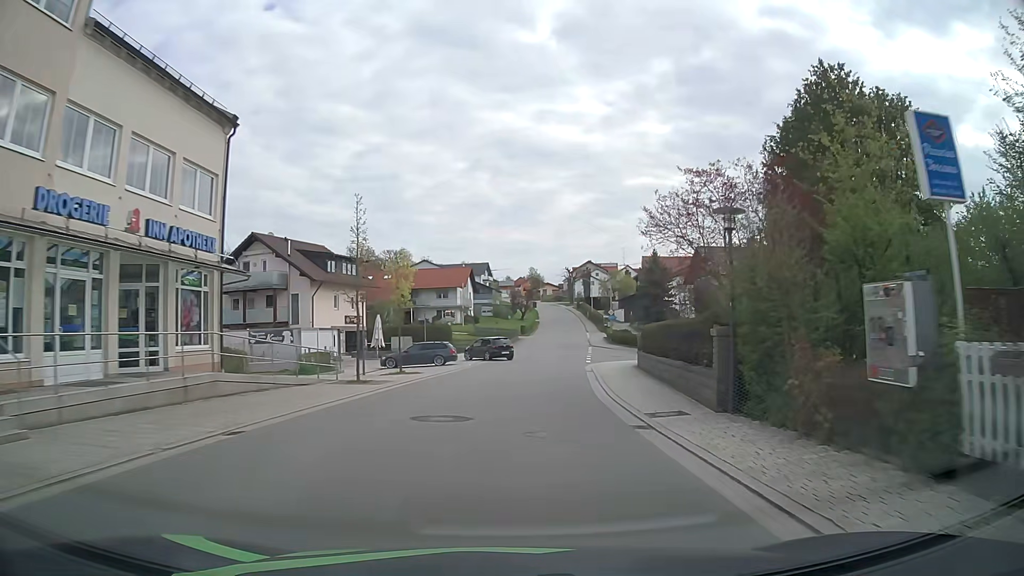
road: tertiary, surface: asphalt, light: Day
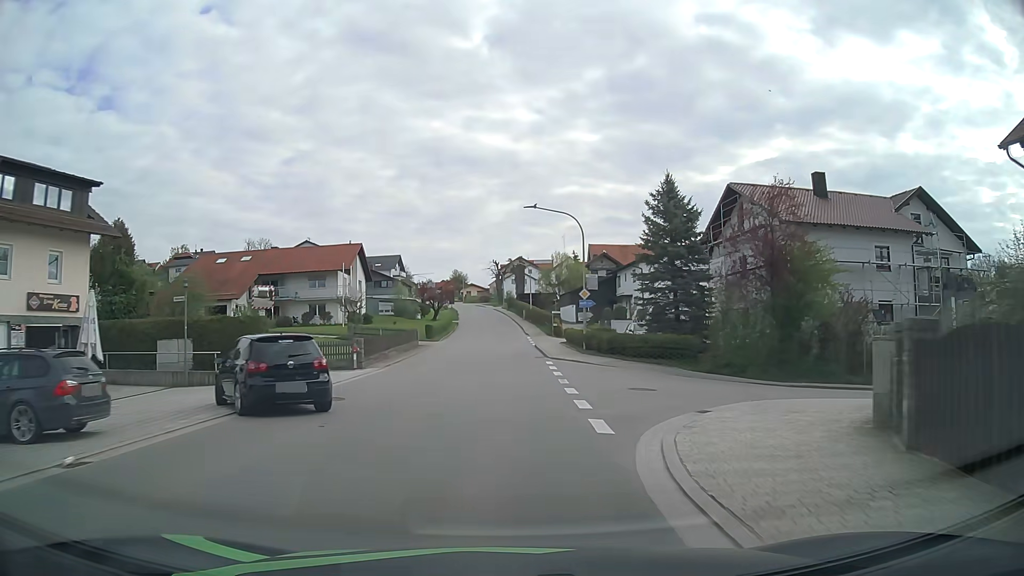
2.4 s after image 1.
(+1.8, +30.1) m; +6°
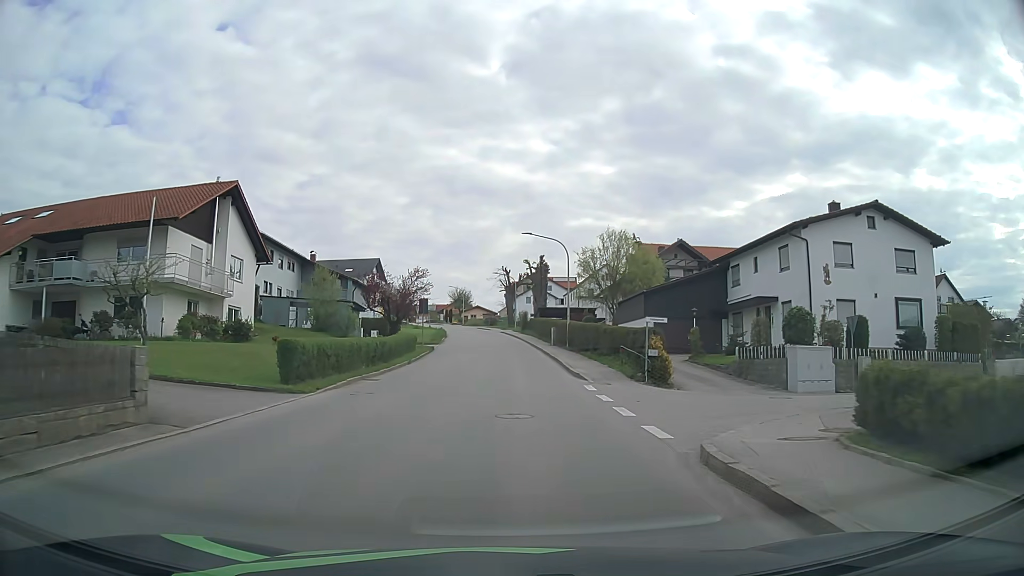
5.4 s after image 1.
(-0.2, +37.2) m; -1°
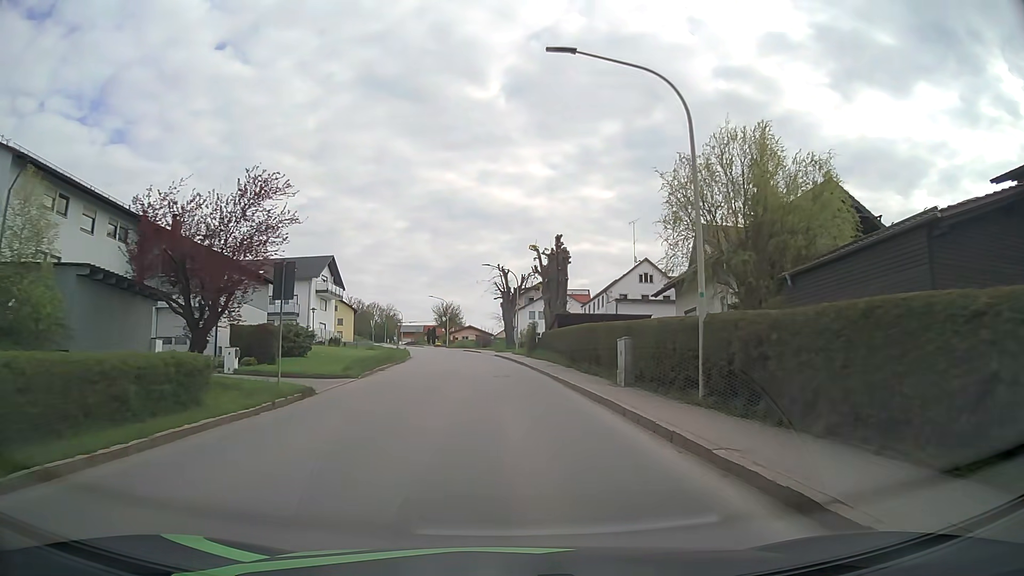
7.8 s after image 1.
(0.0, +29.2) m; 0°
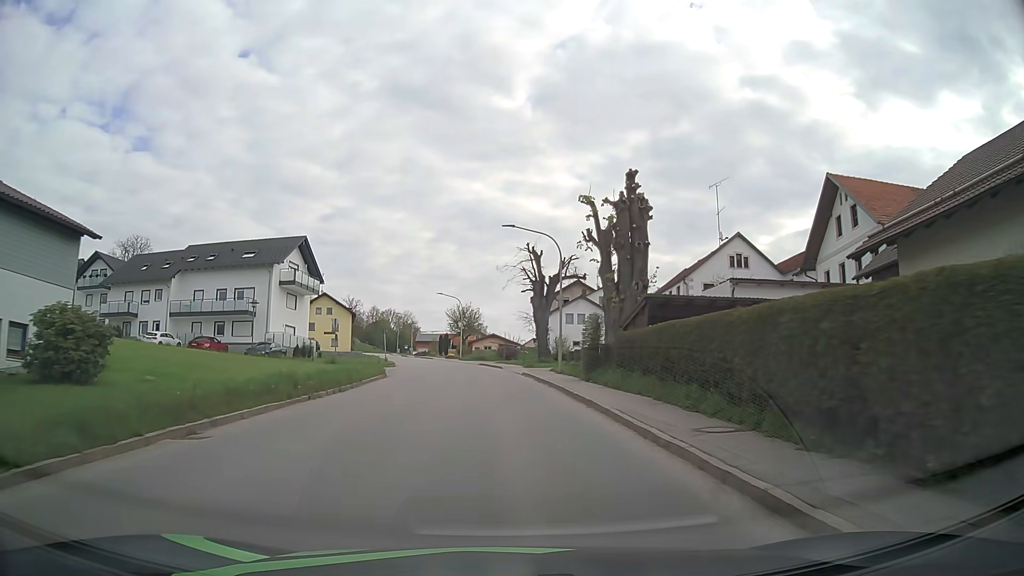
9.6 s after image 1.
(-0.3, +21.8) m; -2°
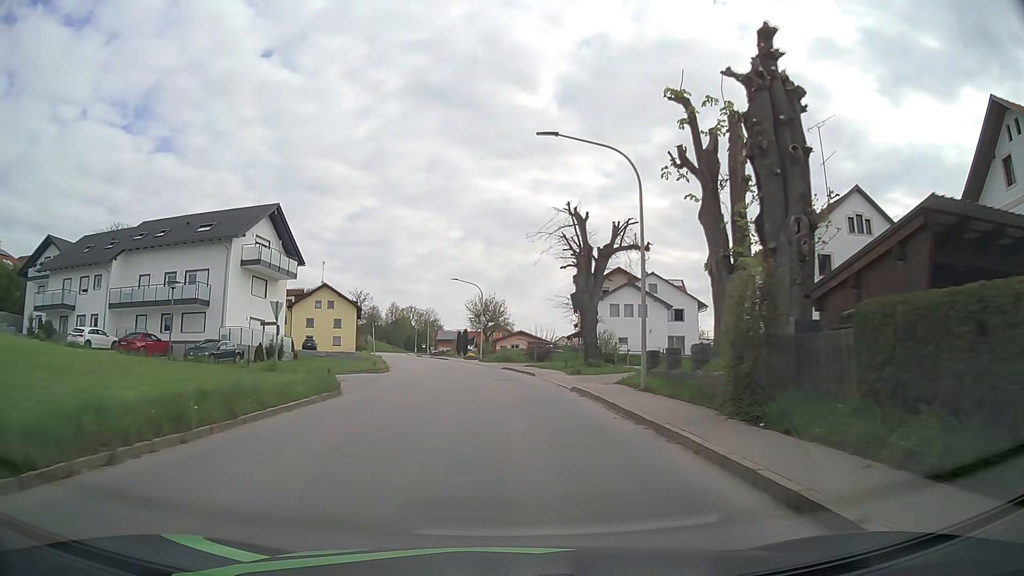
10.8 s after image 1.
(-0.3, +14.7) m; -2°
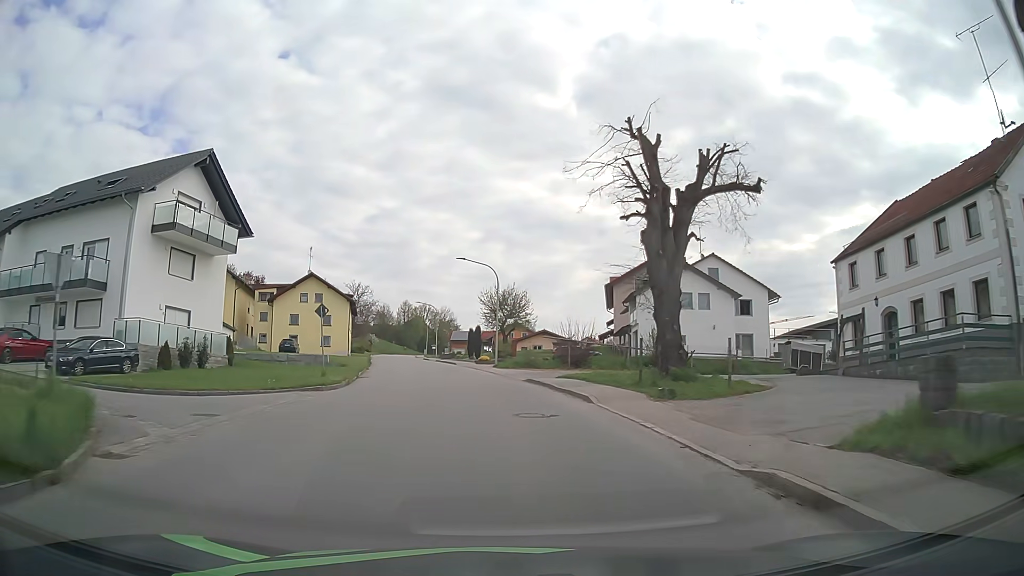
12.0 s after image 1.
(-0.2, +14.9) m; -2°
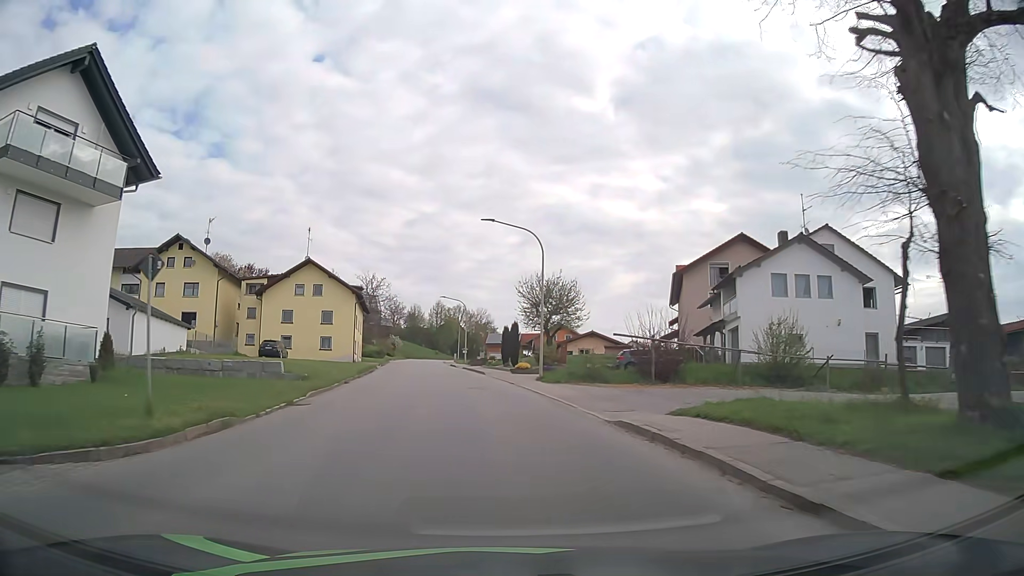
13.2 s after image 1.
(-0.5, +15.0) m; -4°
(0, +10) (-1, +20) (-2, +30) (-3, +40) (-5, +50) (-6, +60) (-8, +69) (-9, +79) (-10, +89) (-11, +99) m
